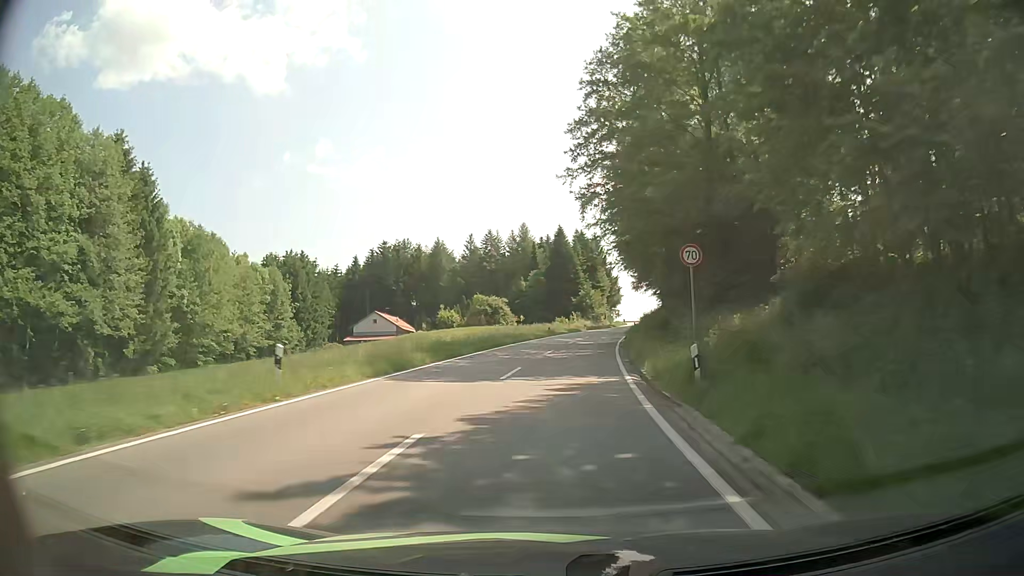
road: tertiary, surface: asphalt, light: Day
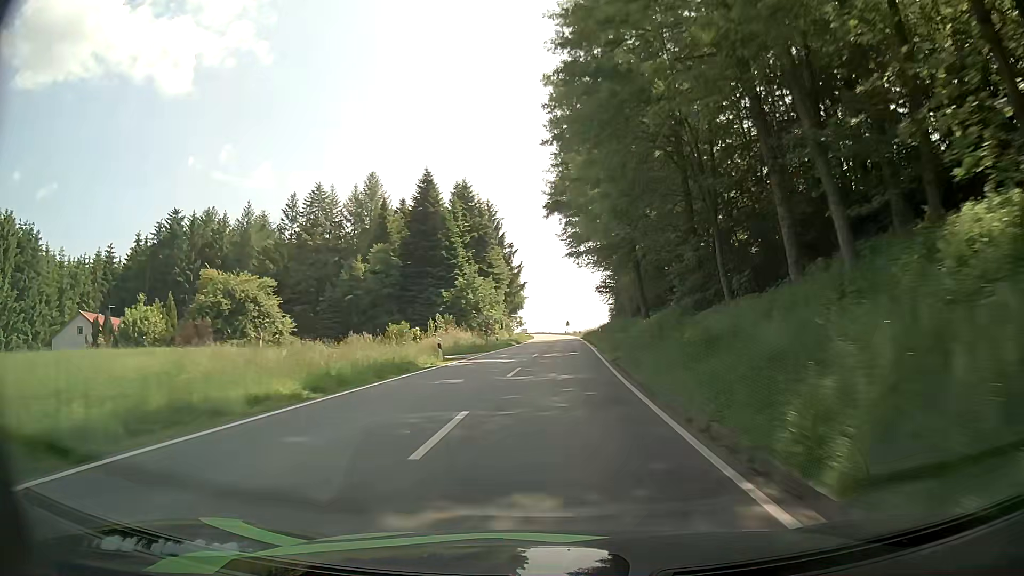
(+4.5, +59.3) m; +8°
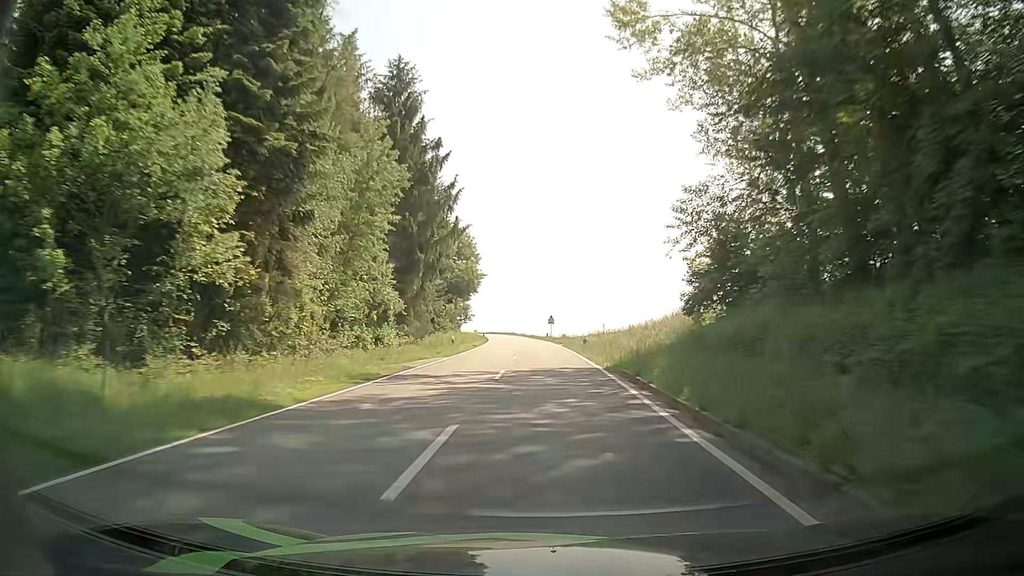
(+1.9, +63.5) m; +2°
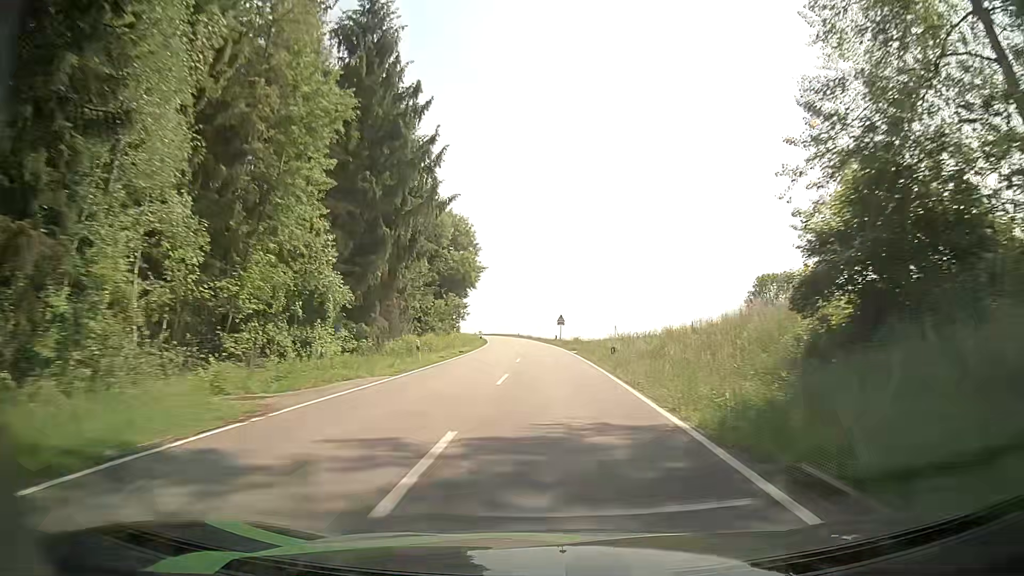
(-0.1, +13.1) m; -1°
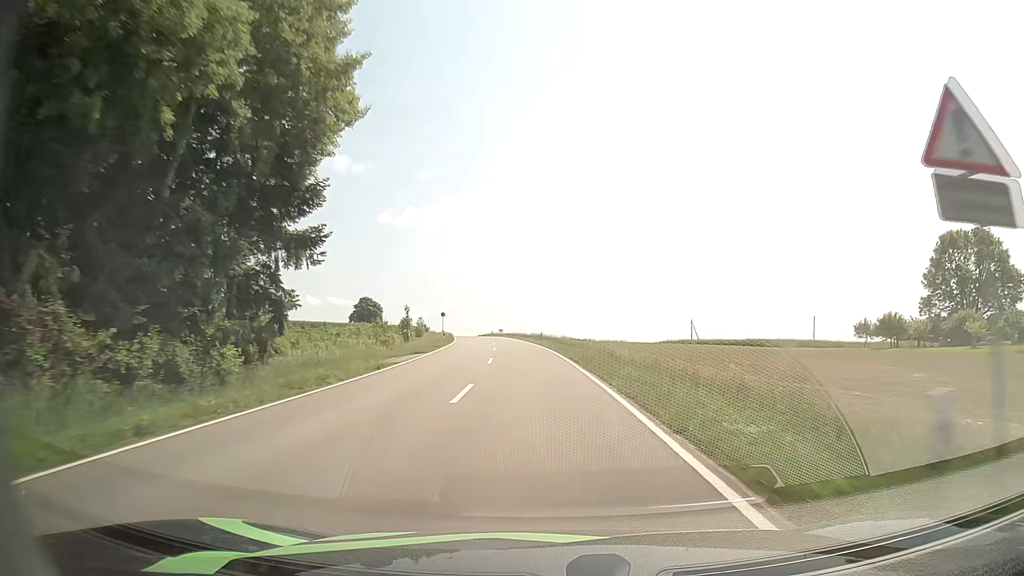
(-0.7, +67.0) m; -3°
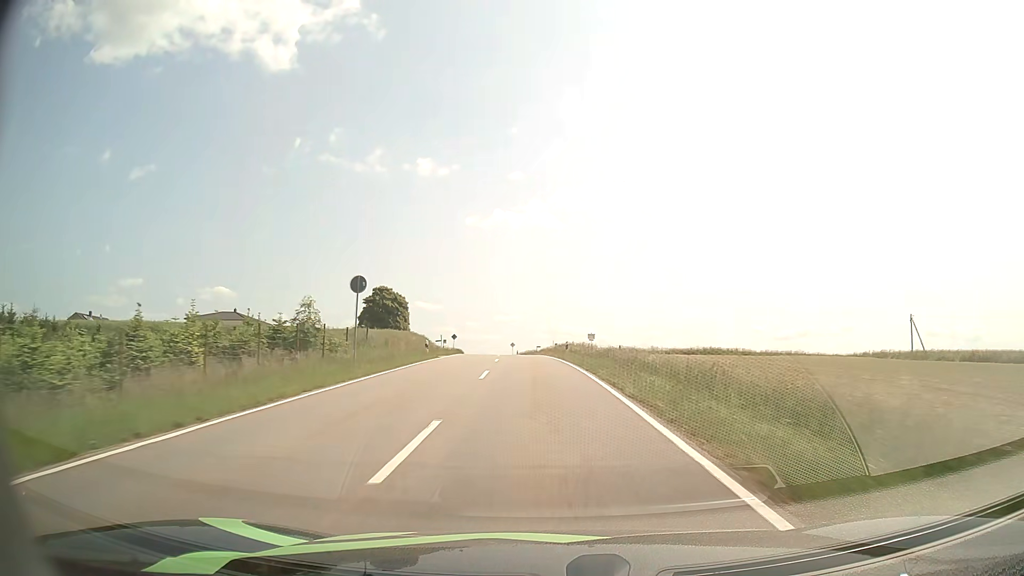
(-4.8, +68.2) m; -8°
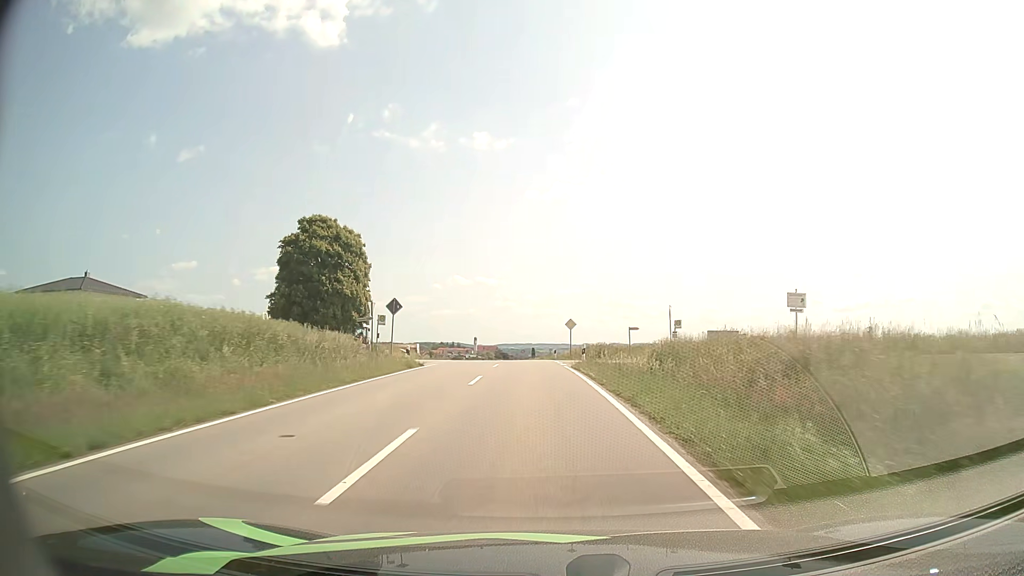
(-3.0, +62.4) m; -5°
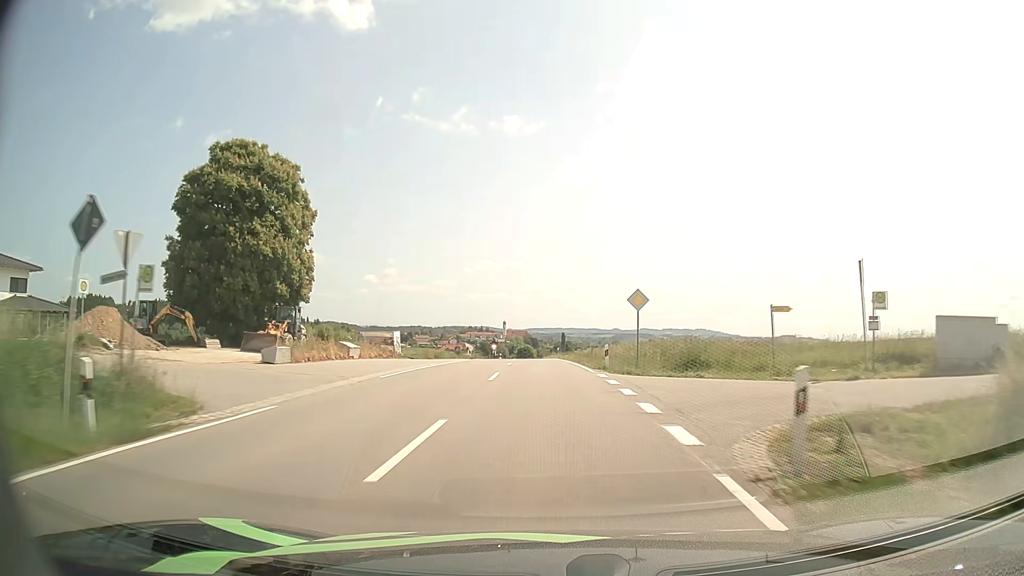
(-0.5, +24.0) m; -2°
(0, +10) (0, +20) (0, +30) (-1, +40) (-1, +50) (-1, +60) (-2, +70) (-2, +80) (-3, +90) (-4, +100) m
